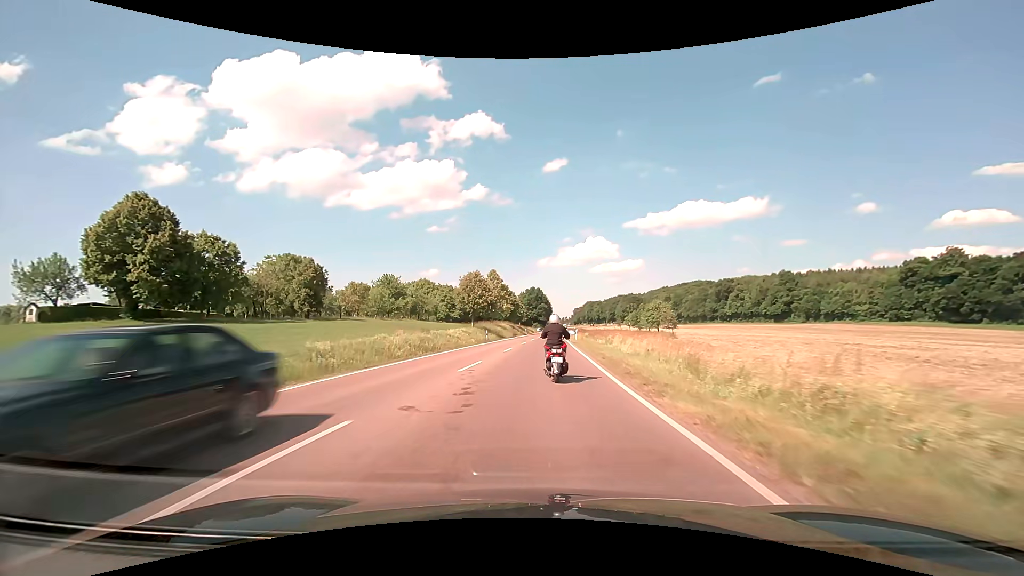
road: secondary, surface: asphalt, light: Day
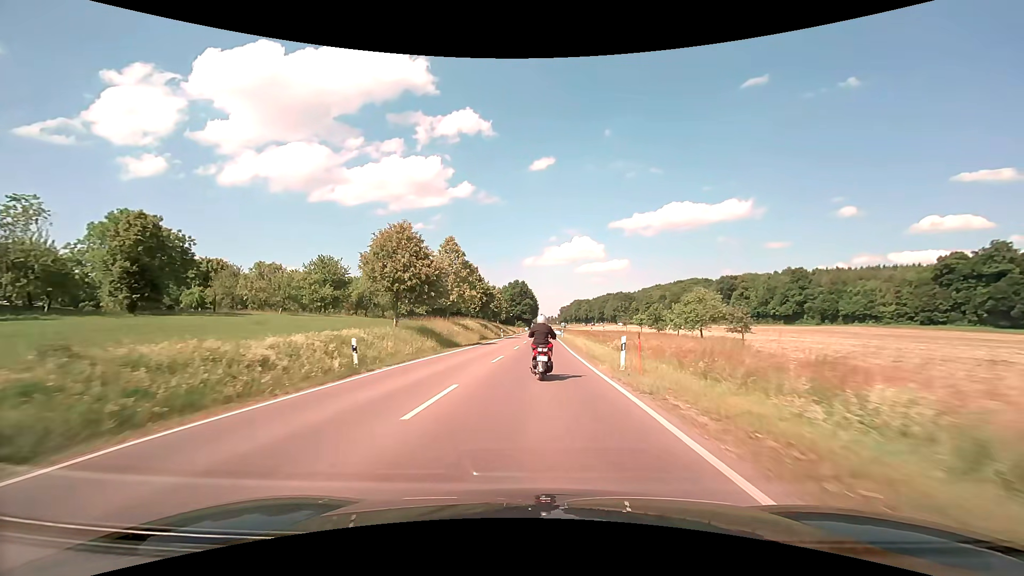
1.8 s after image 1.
(+0.4, +31.6) m; +1°
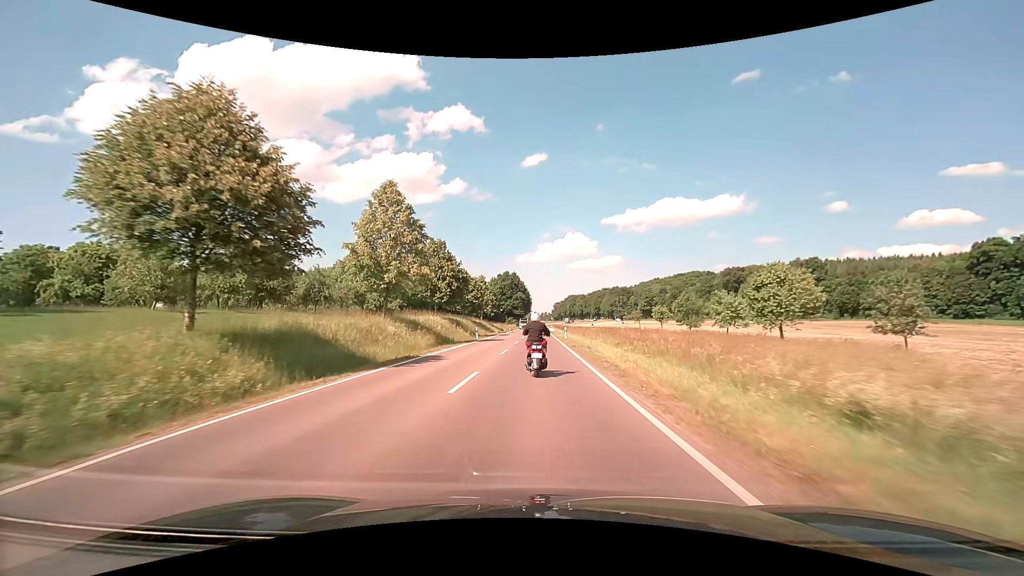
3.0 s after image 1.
(+0.2, +21.2) m; +1°
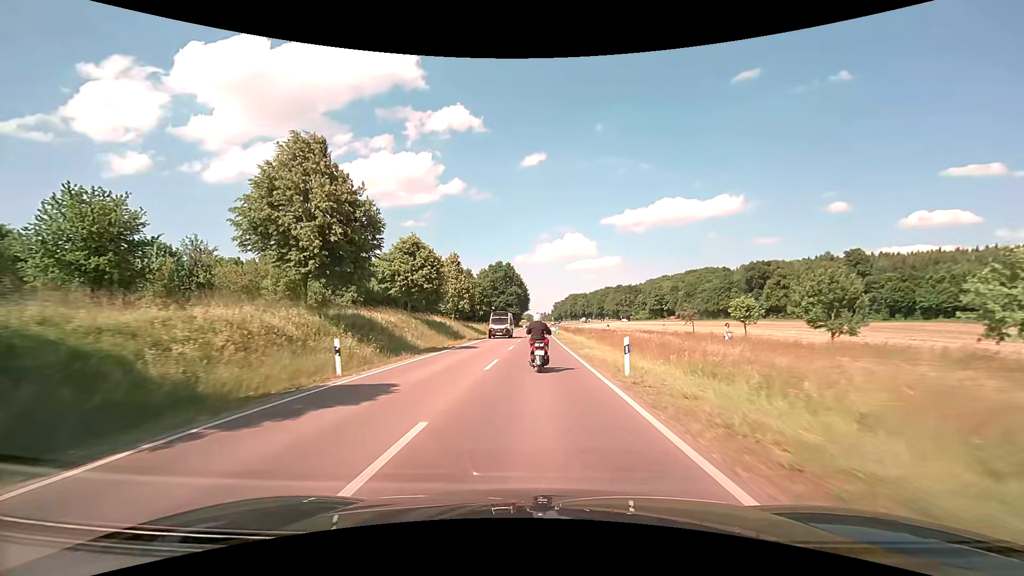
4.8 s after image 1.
(0.0, +31.1) m; 0°
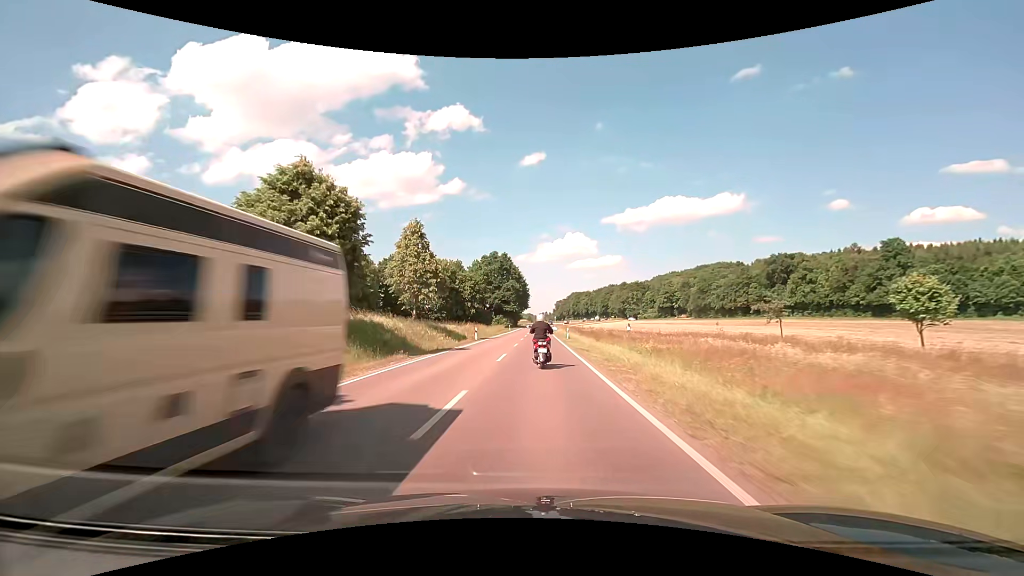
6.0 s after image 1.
(0.0, +20.7) m; 0°
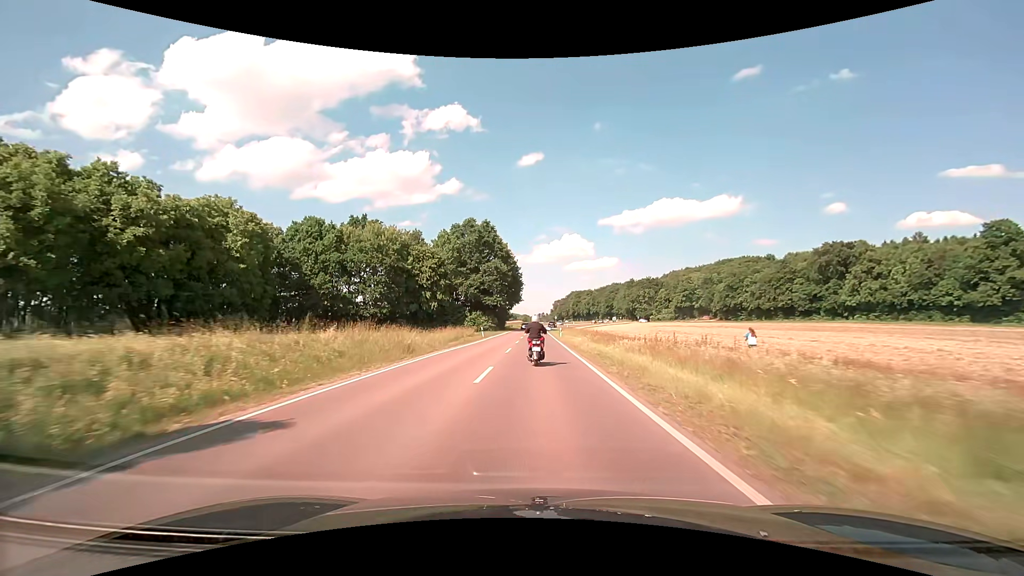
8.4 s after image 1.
(-0.1, +42.9) m; 0°
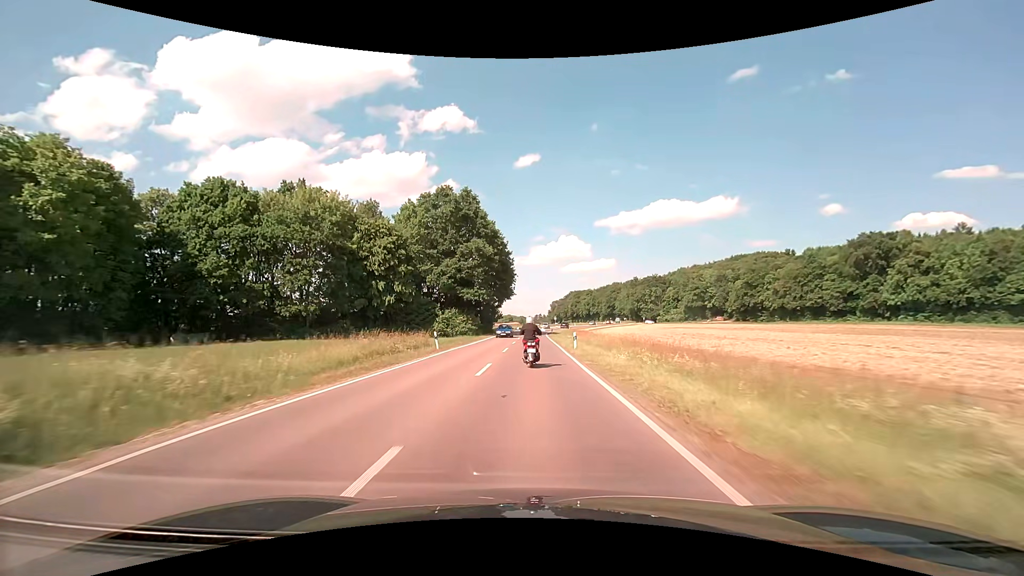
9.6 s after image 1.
(0.0, +22.3) m; 0°
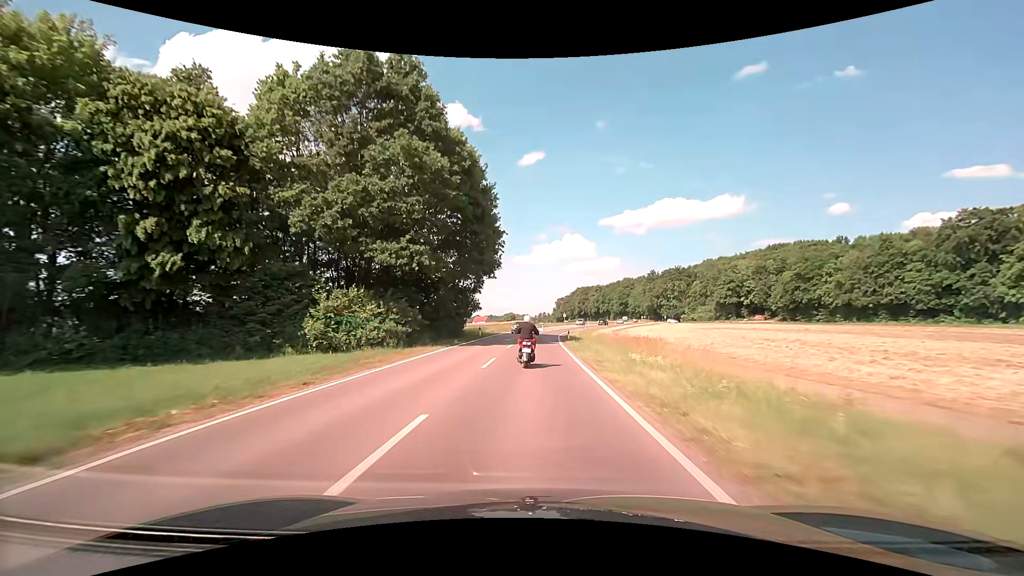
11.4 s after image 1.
(-0.2, +34.3) m; -1°
(0, +10) (0, +20) (0, +30) (0, +40) (+1, +50) (+2, +60) (+2, +70) (+4, +80) (+5, +90) (+7, +100) m
